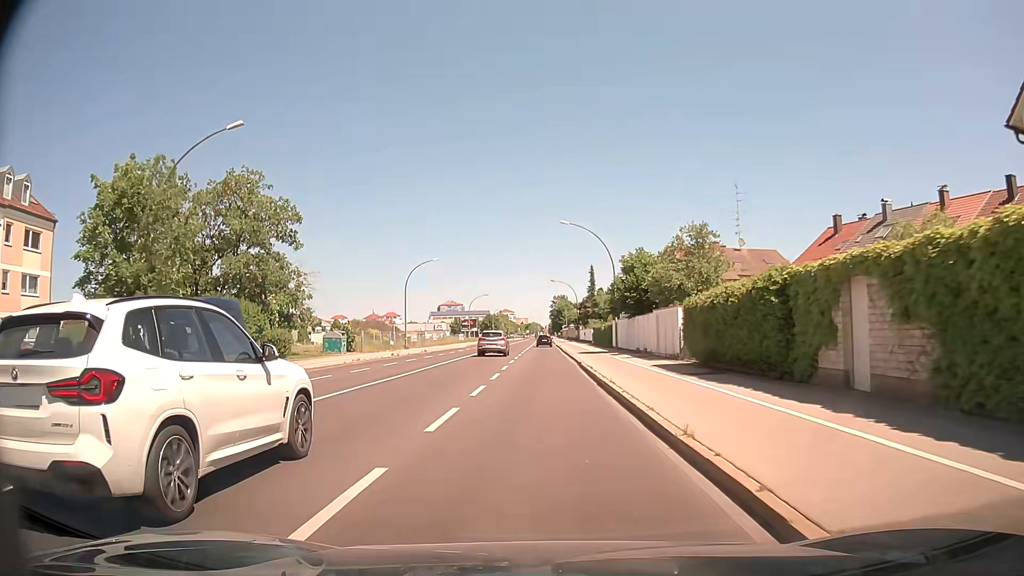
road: secondary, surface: asphalt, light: Day
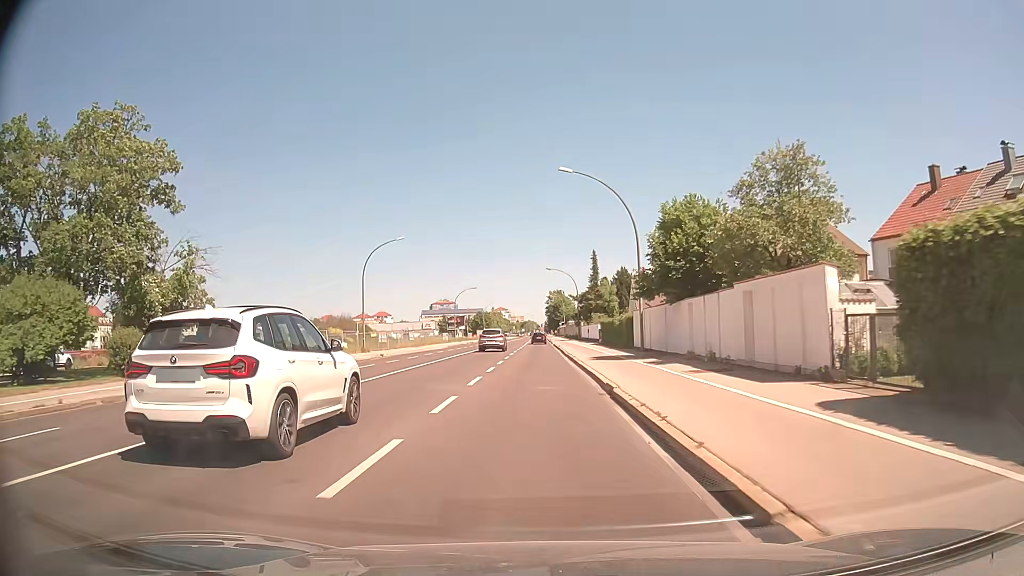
(0.0, +16.1) m; 0°
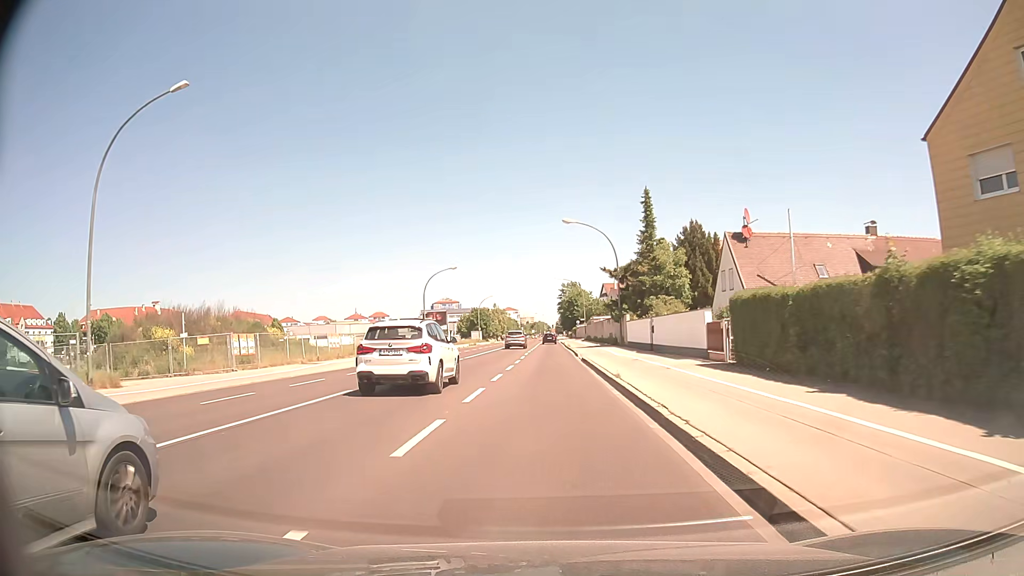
(-0.3, +40.0) m; -1°
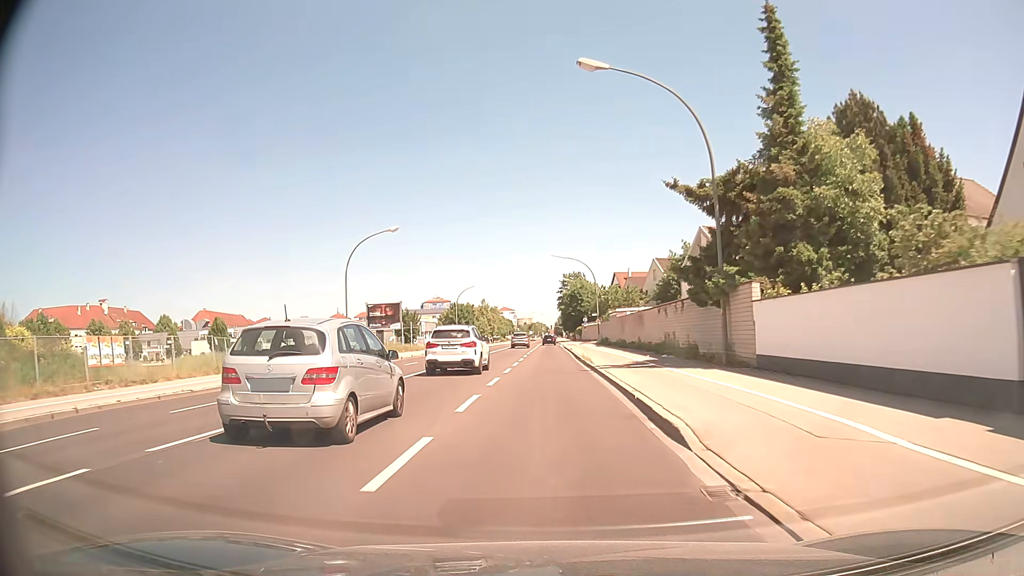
(+0.1, +31.5) m; 0°
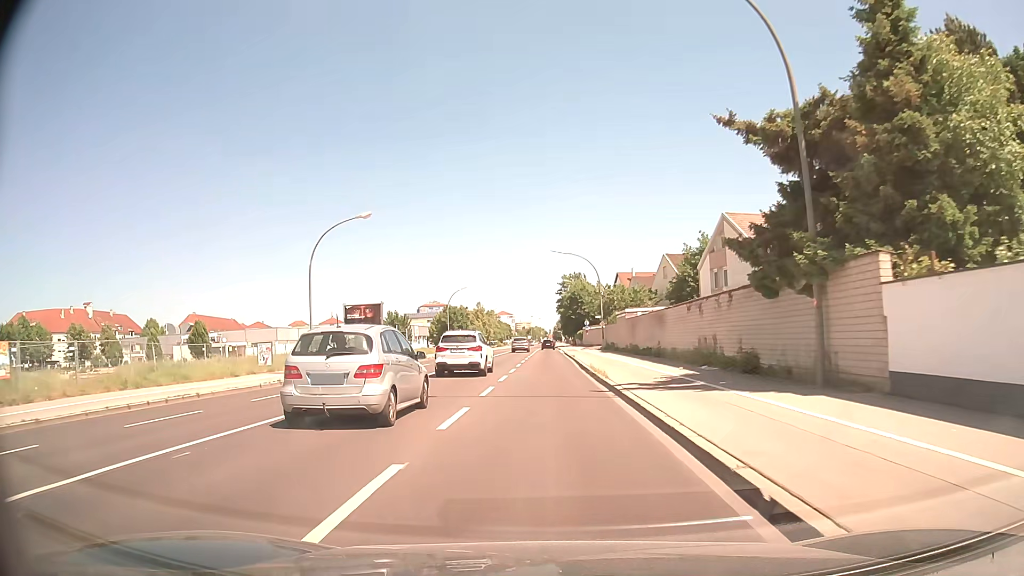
(0.0, +7.8) m; 0°
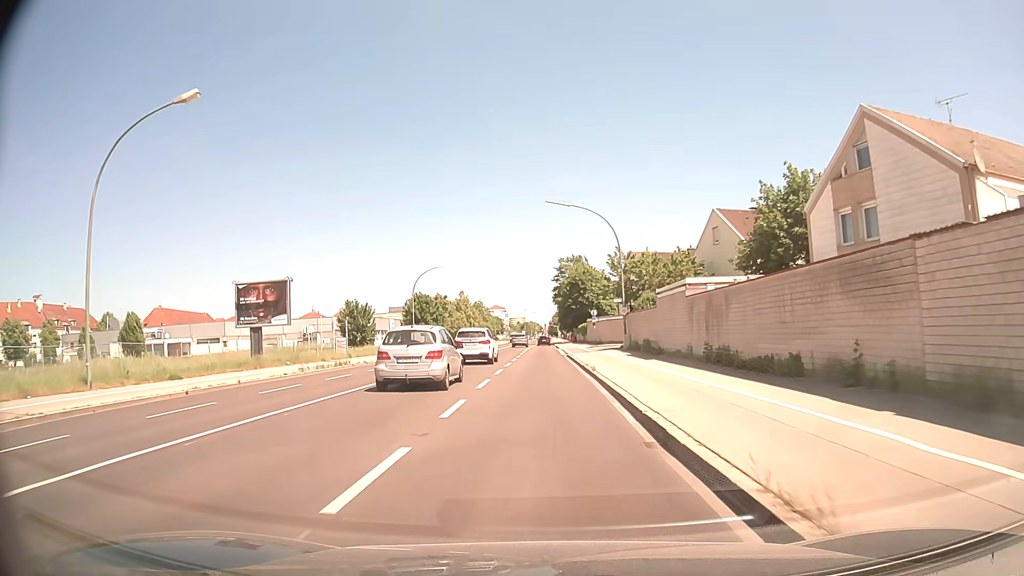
(0.0, +23.0) m; 0°
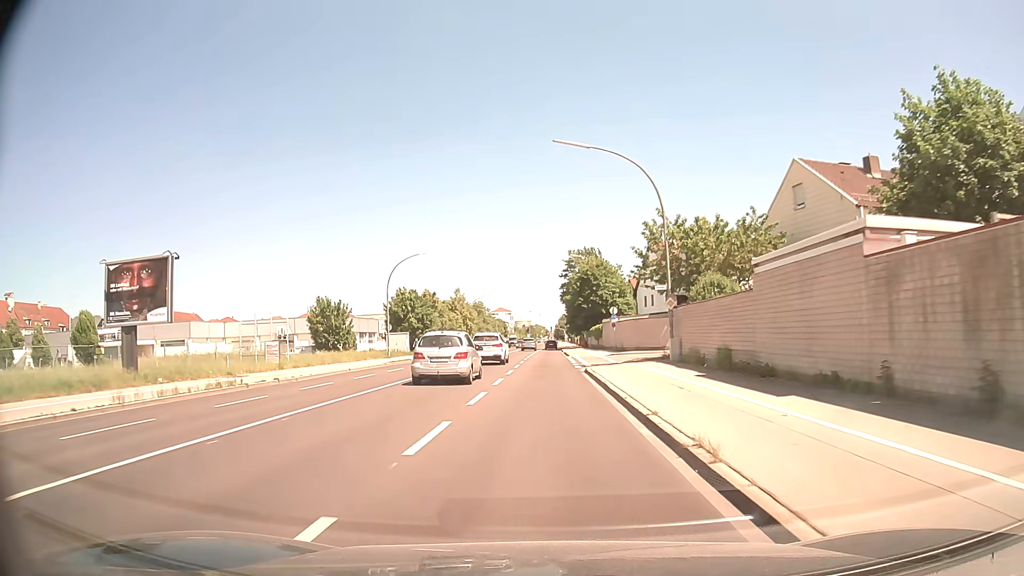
(0.0, +15.2) m; 0°
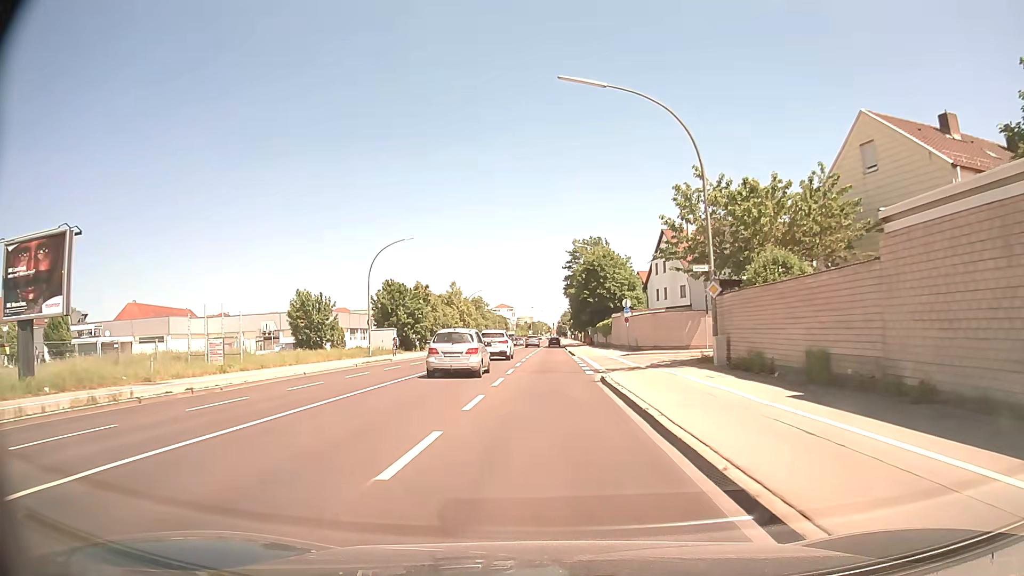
(0.0, +7.5) m; 0°
(0, +10) (0, +20) (0, +30) (0, +40) (0, +50) (0, +60) (0, +70) (+1, +80) (+1, +90) (+1, +100) m
